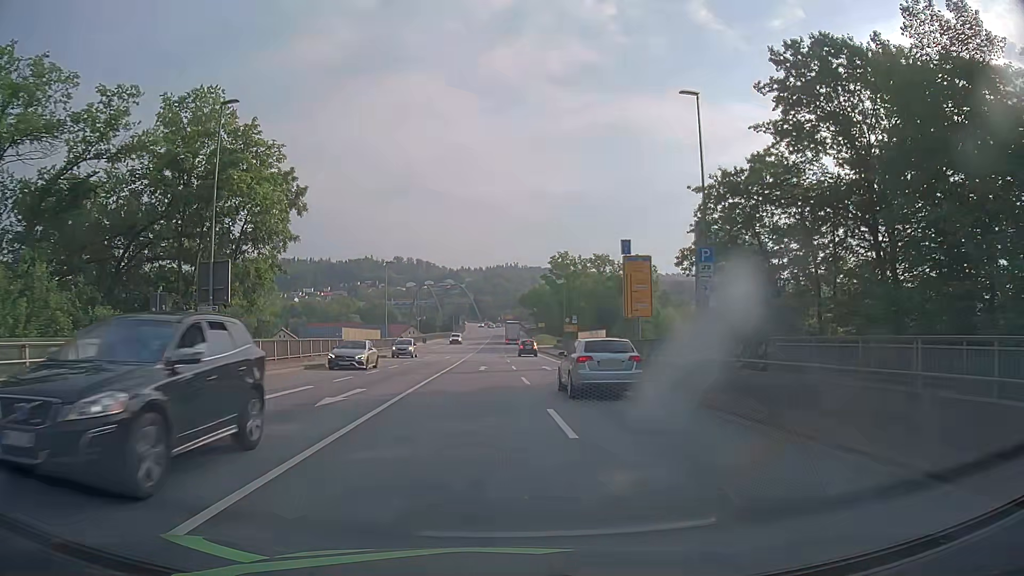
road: primary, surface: asphalt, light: Day
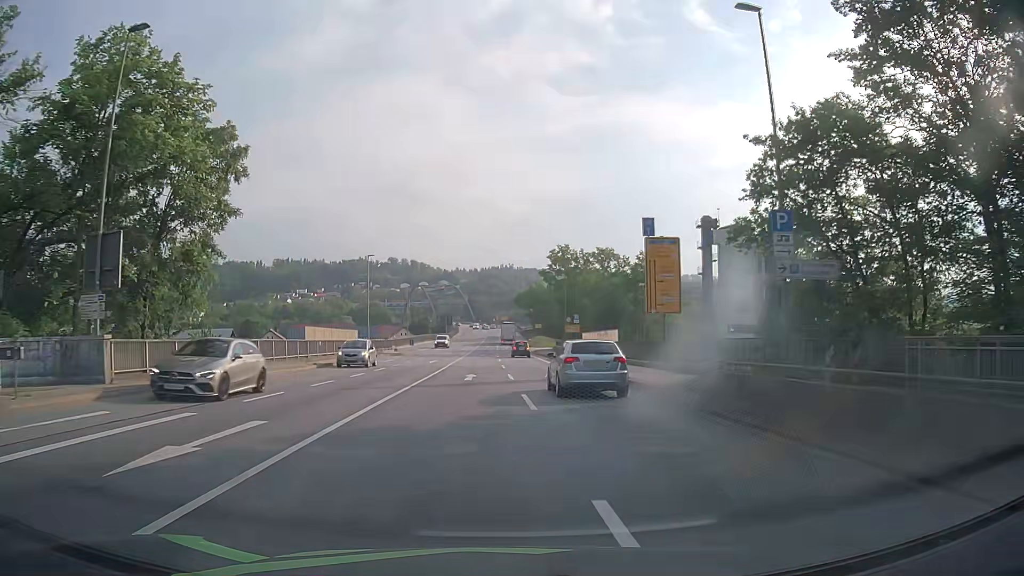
(0.0, +7.7) m; 0°
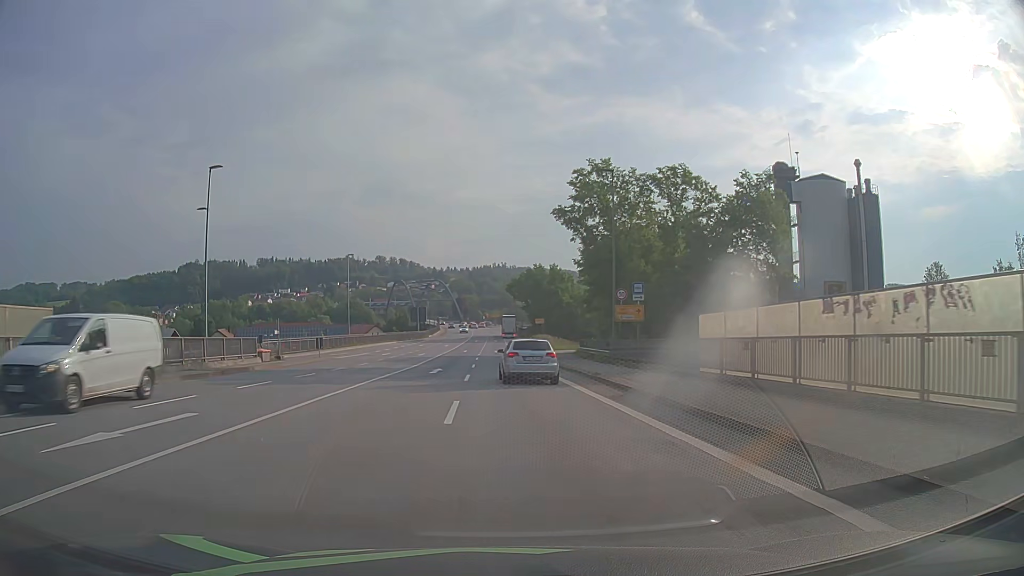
(+0.5, +38.3) m; +1°
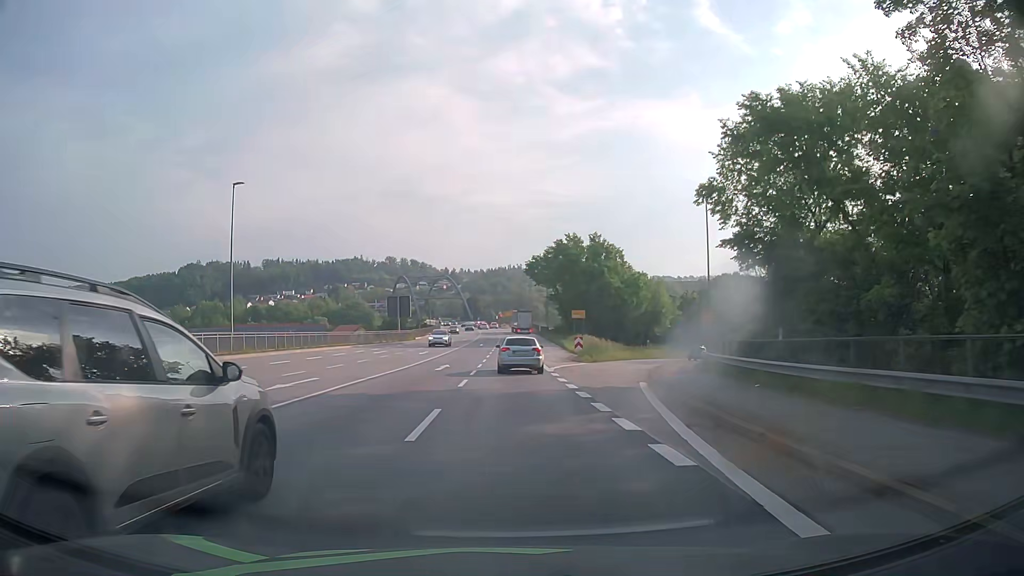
(-0.6, +38.2) m; -1°
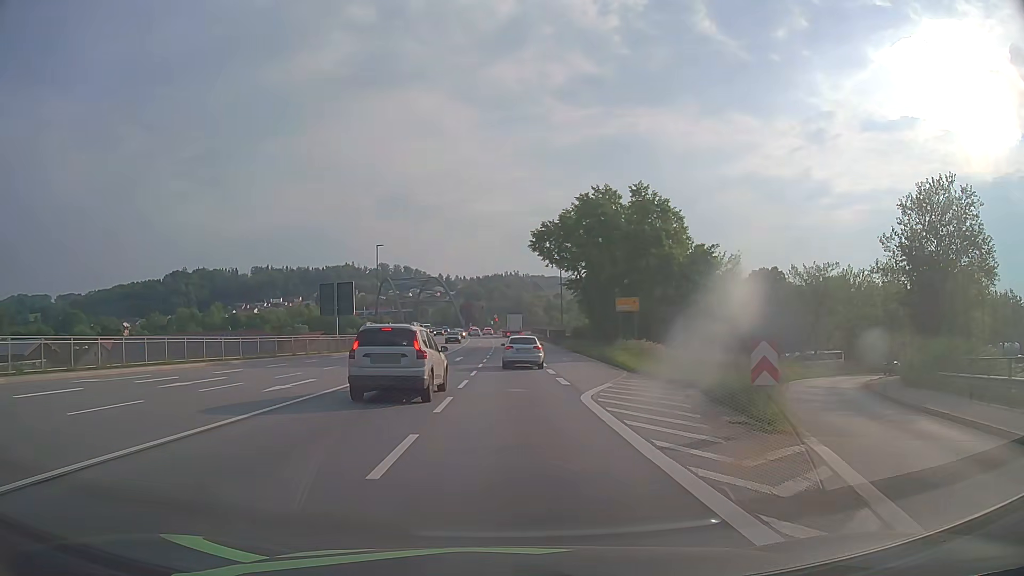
(0.0, +30.4) m; 0°
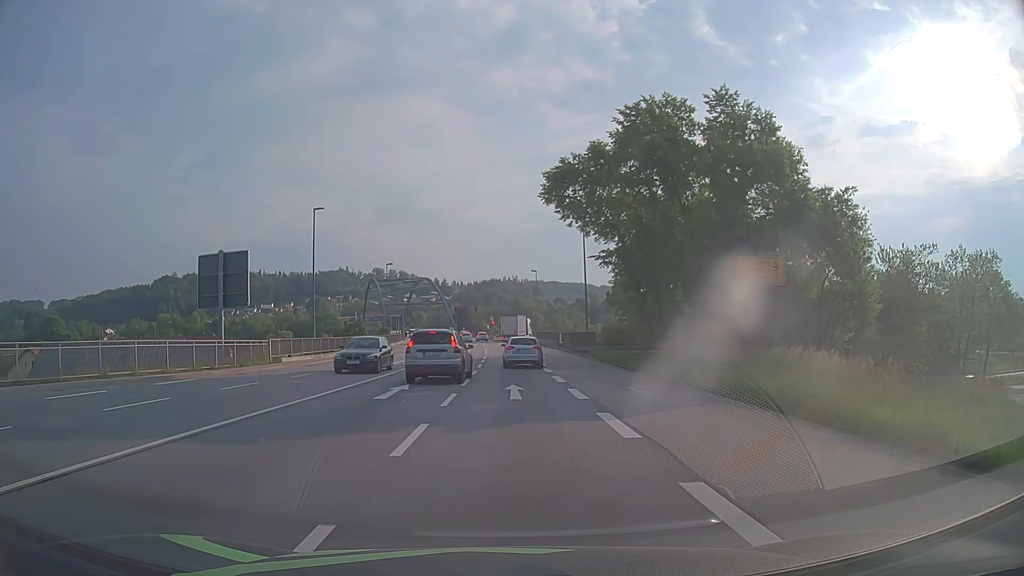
(0.0, +22.7) m; 0°
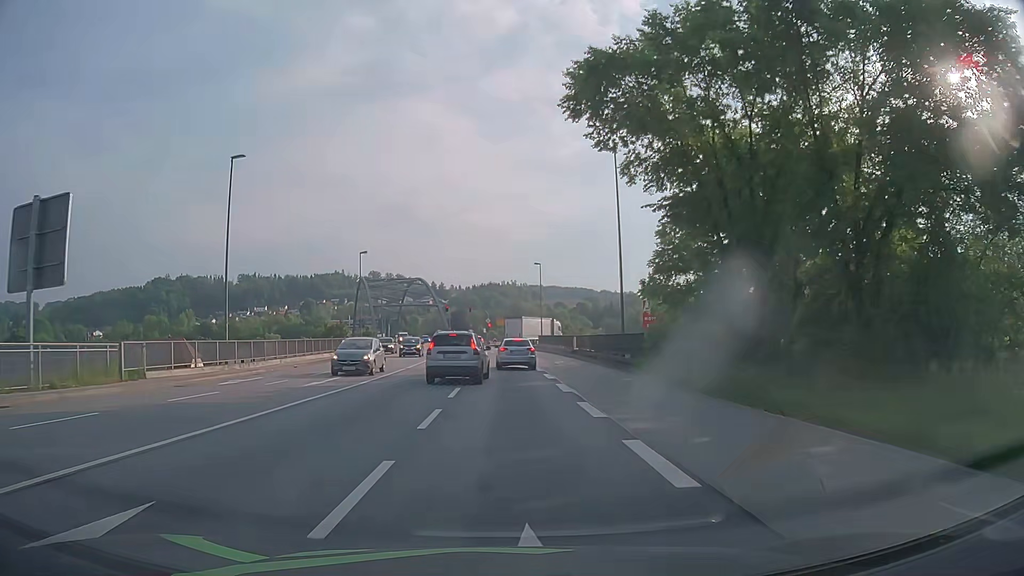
(0.0, +15.1) m; 0°
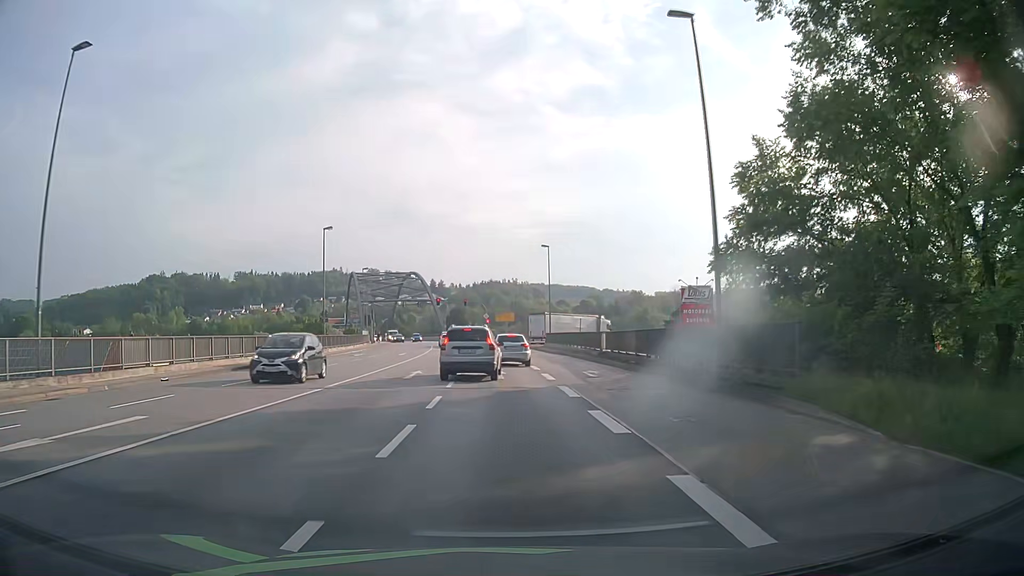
(0.0, +14.6) m; 0°
(0, +10) (0, +20) (0, +30) (-1, +40) (-1, +50) (-2, +60) (-3, +70) (-4, +80) (-5, +90) (-6, +100) m
